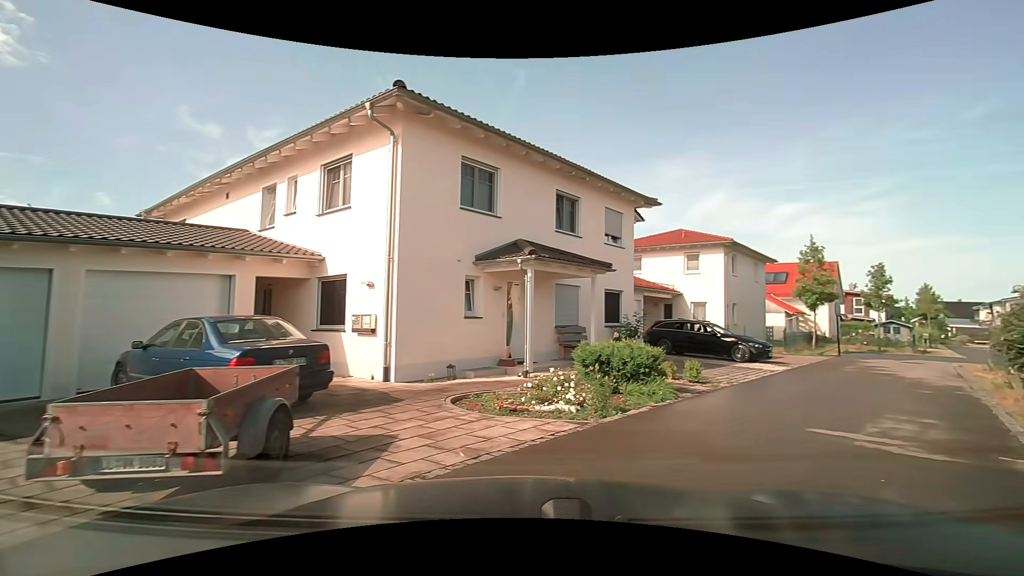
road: residential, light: Day
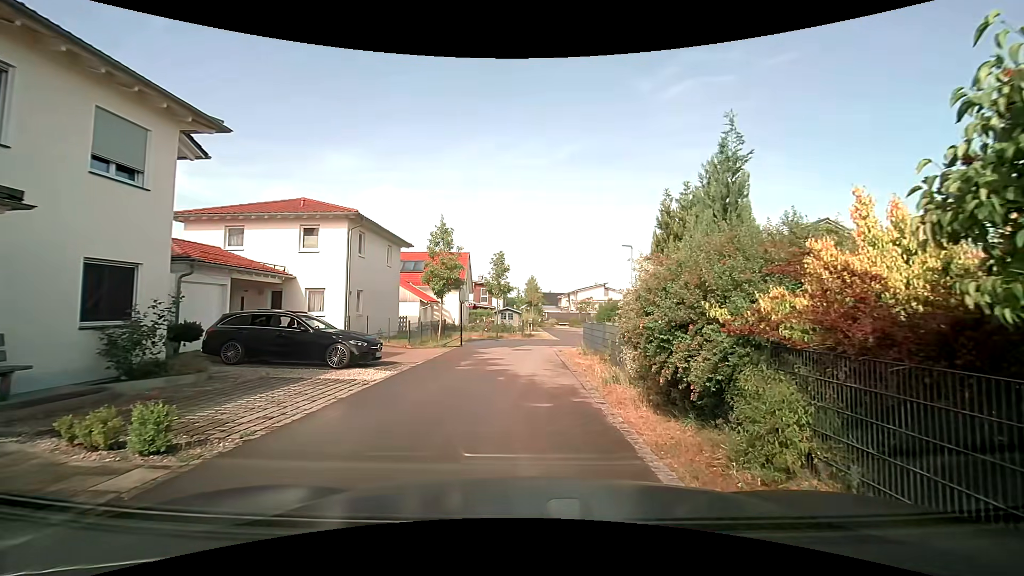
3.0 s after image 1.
(+2.8, +5.8) m; +40°
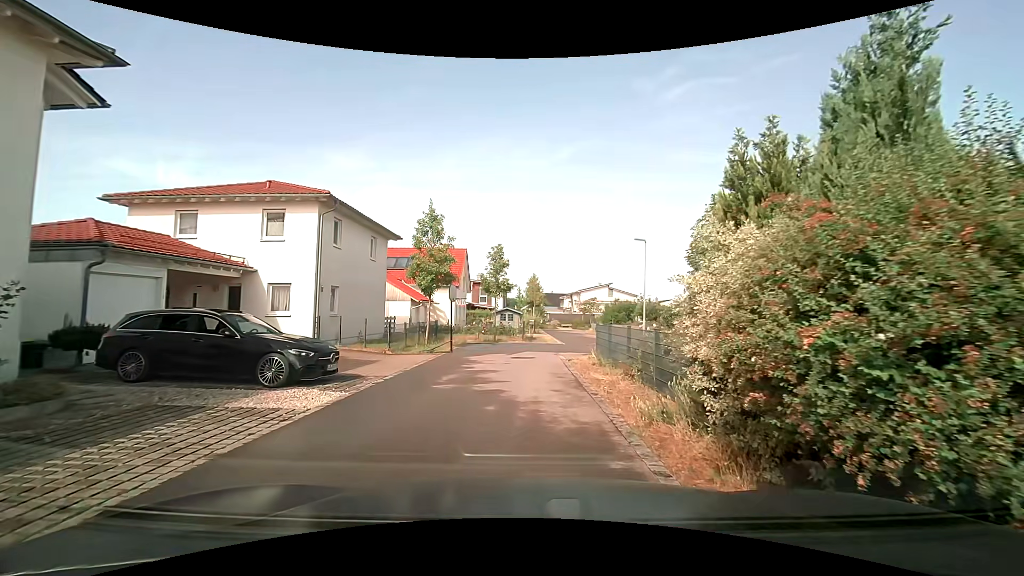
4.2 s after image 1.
(0.0, +3.5) m; +1°
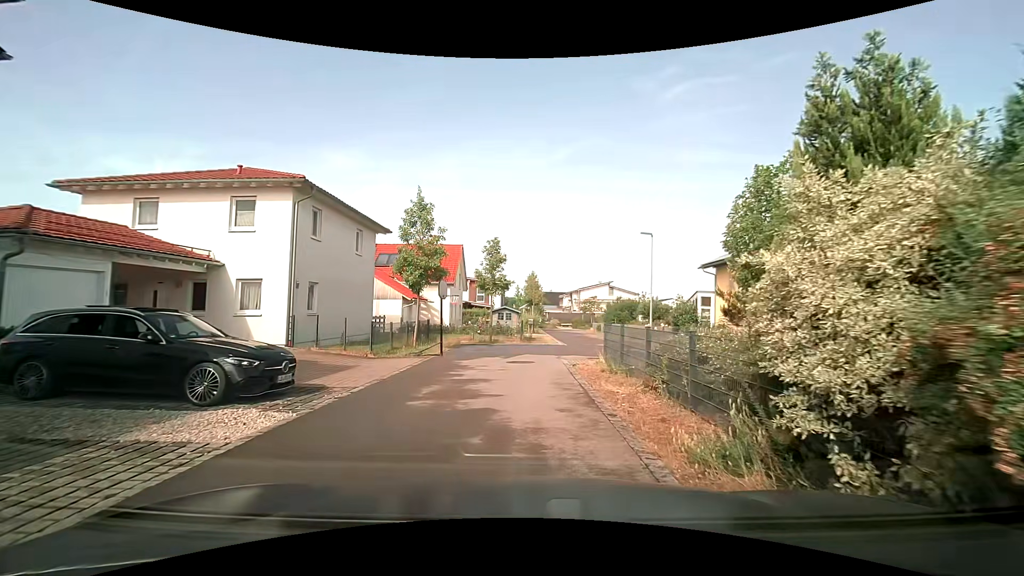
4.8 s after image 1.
(0.0, +2.0) m; -1°
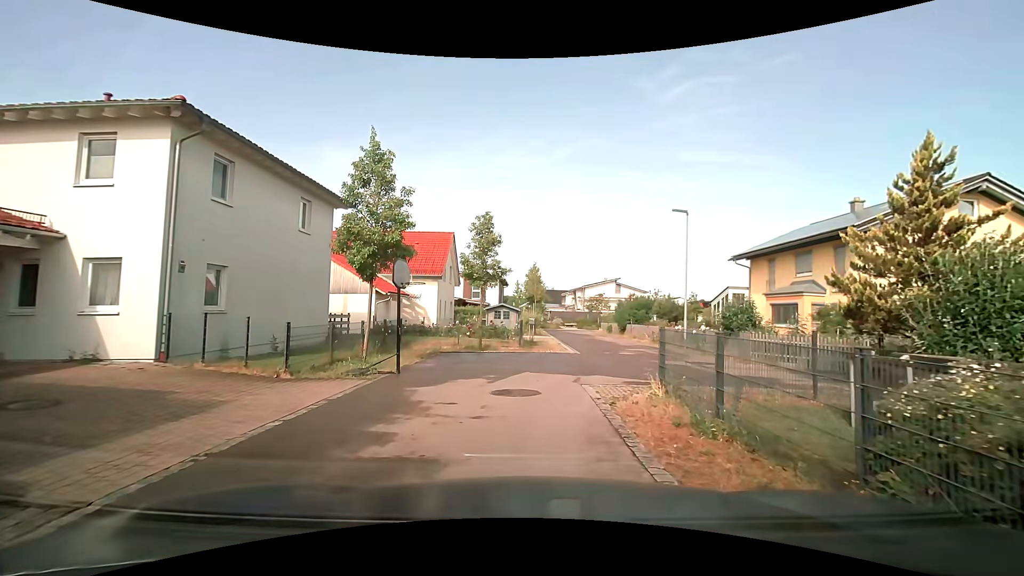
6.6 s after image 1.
(+0.1, +6.0) m; +1°
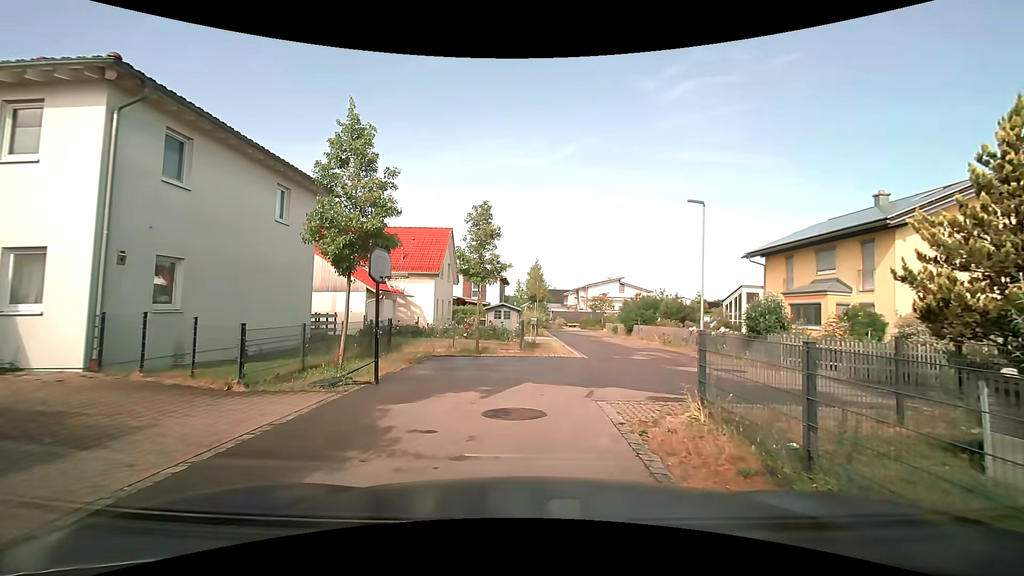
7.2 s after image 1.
(0.0, +1.8) m; 0°
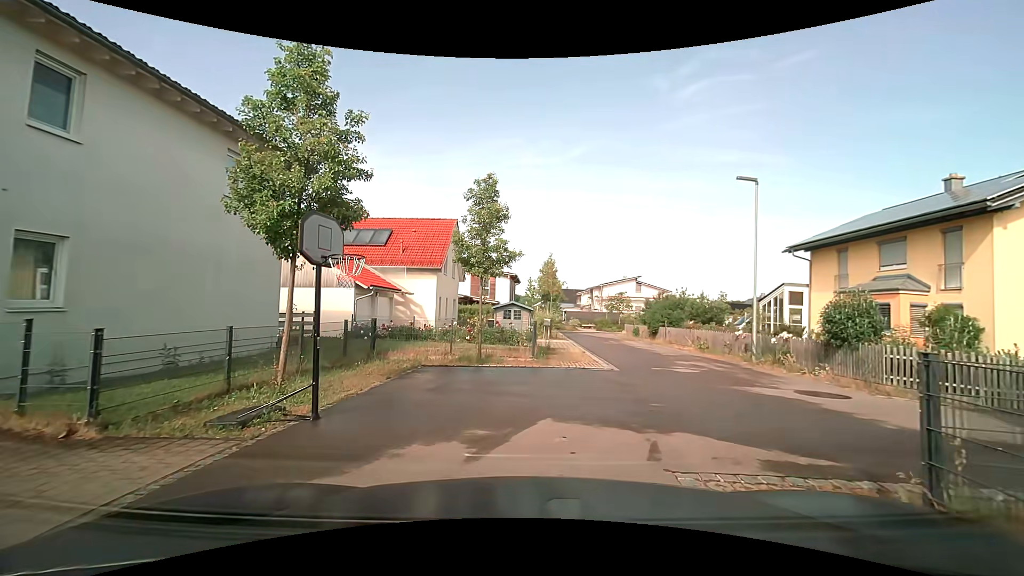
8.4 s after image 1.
(-0.1, +3.5) m; -2°
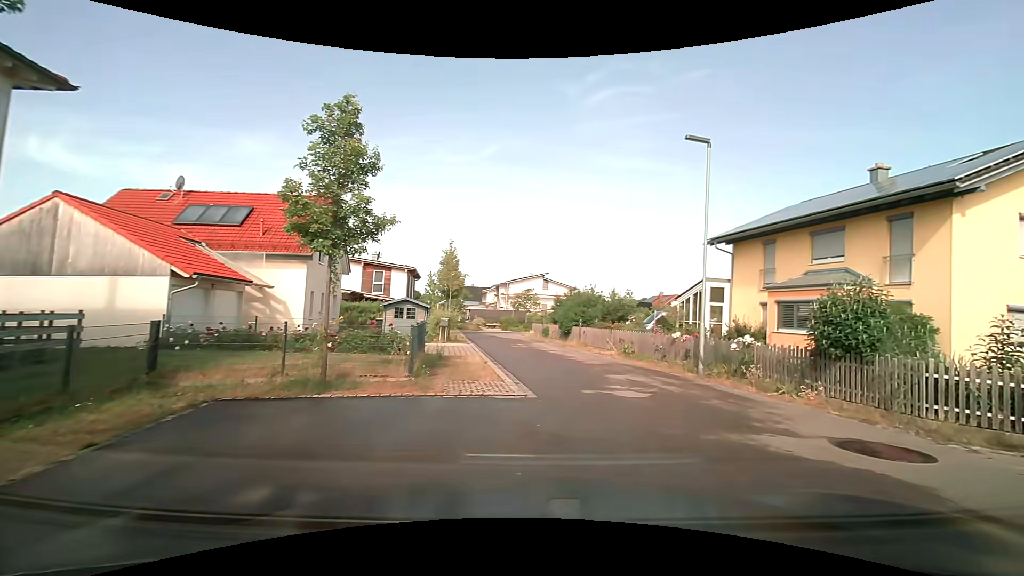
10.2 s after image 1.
(+0.2, +4.8) m; +8°
